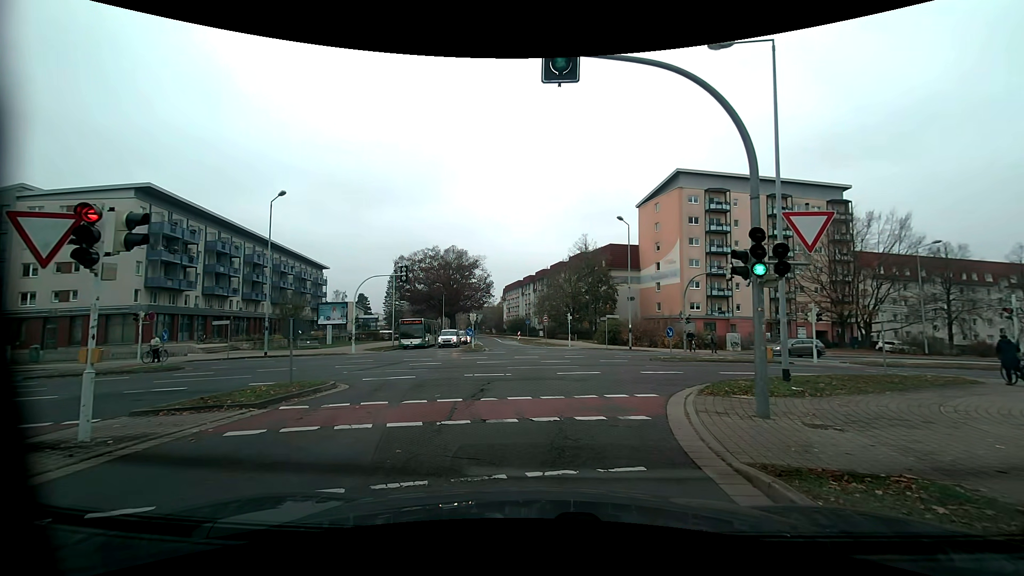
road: tertiary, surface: asphalt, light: Day
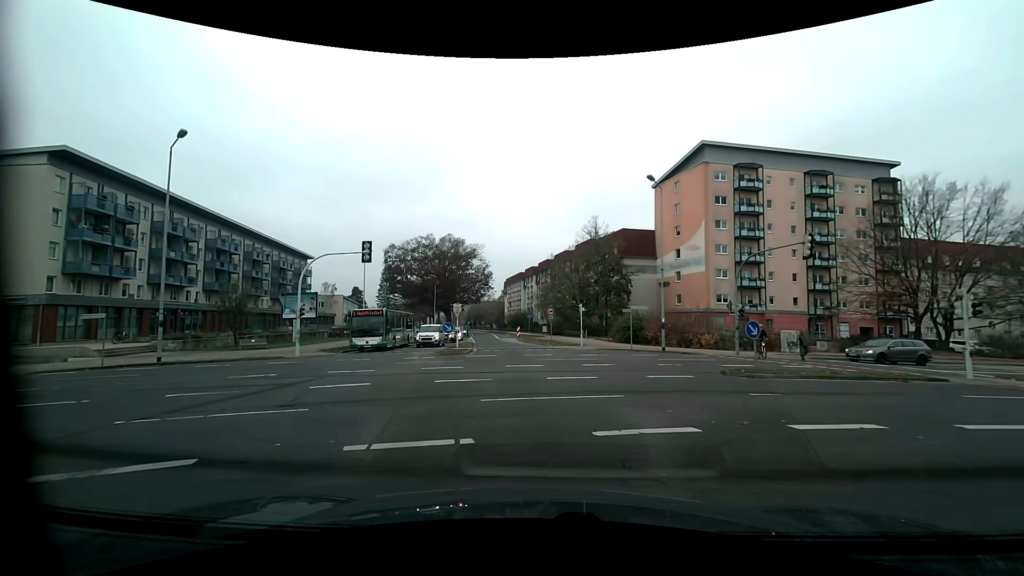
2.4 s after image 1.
(+0.1, +10.7) m; 0°
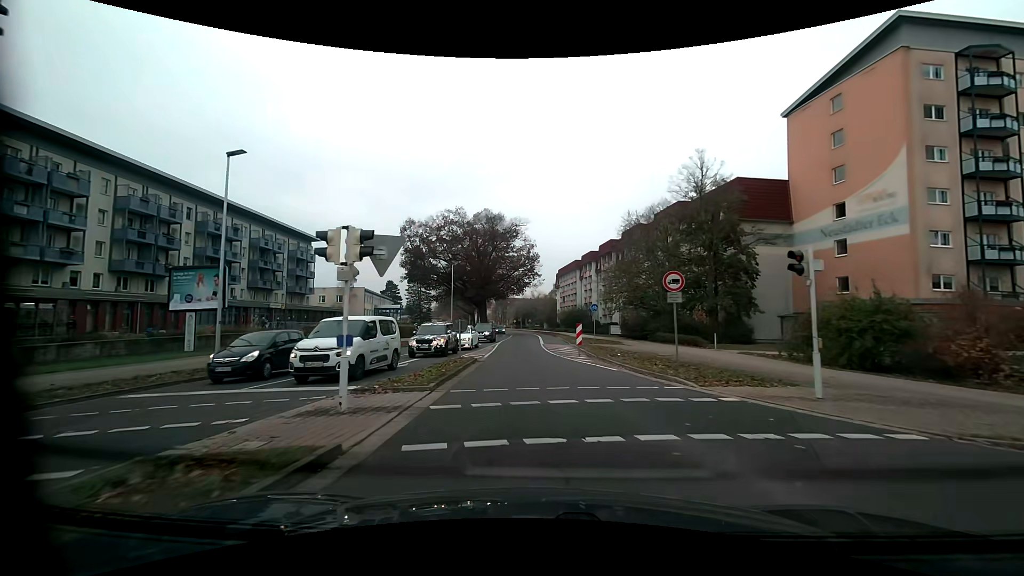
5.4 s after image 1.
(-1.1, +26.1) m; -6°
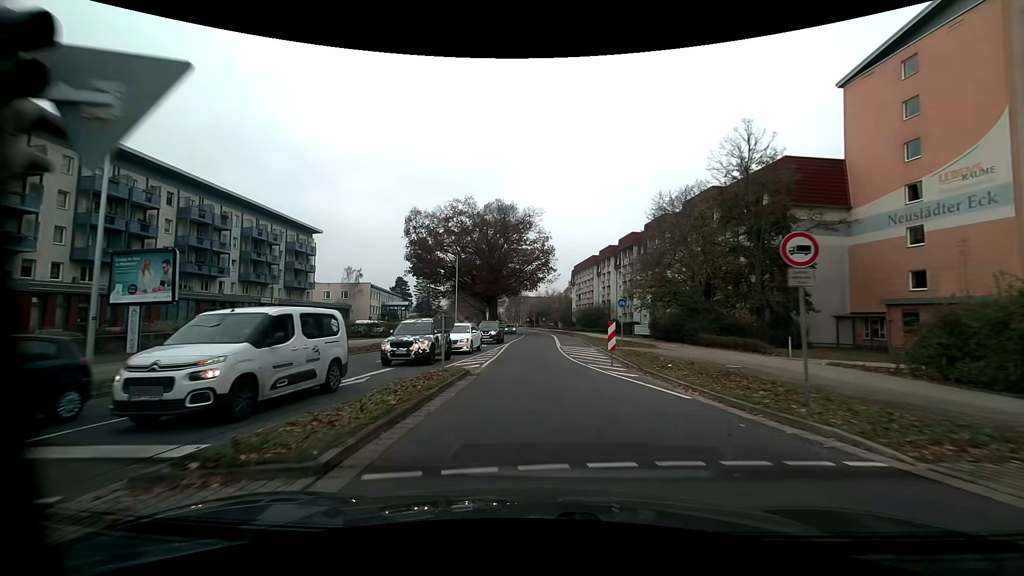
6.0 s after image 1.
(-0.1, +6.2) m; -1°
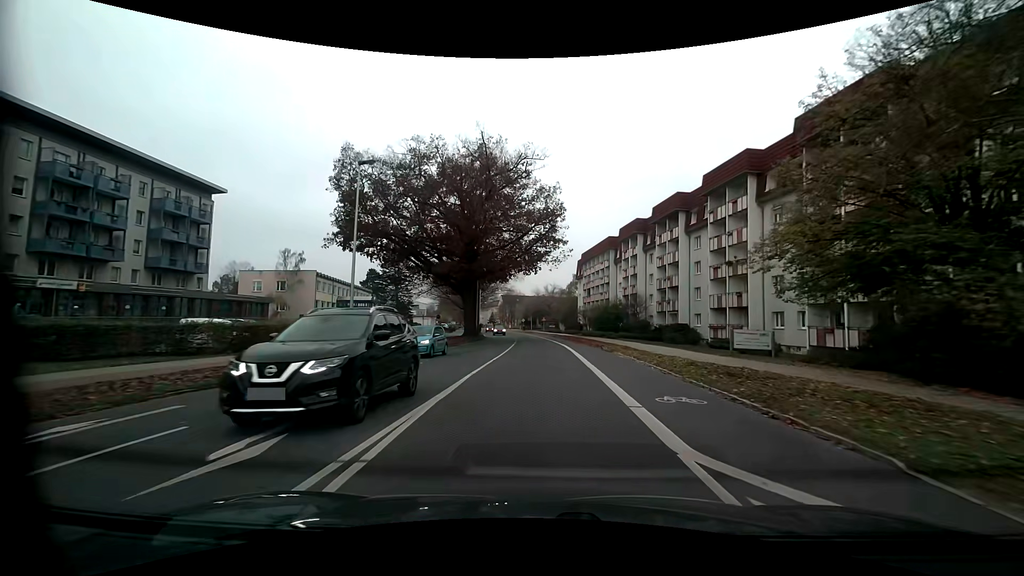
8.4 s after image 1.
(-0.4, +27.5) m; 0°
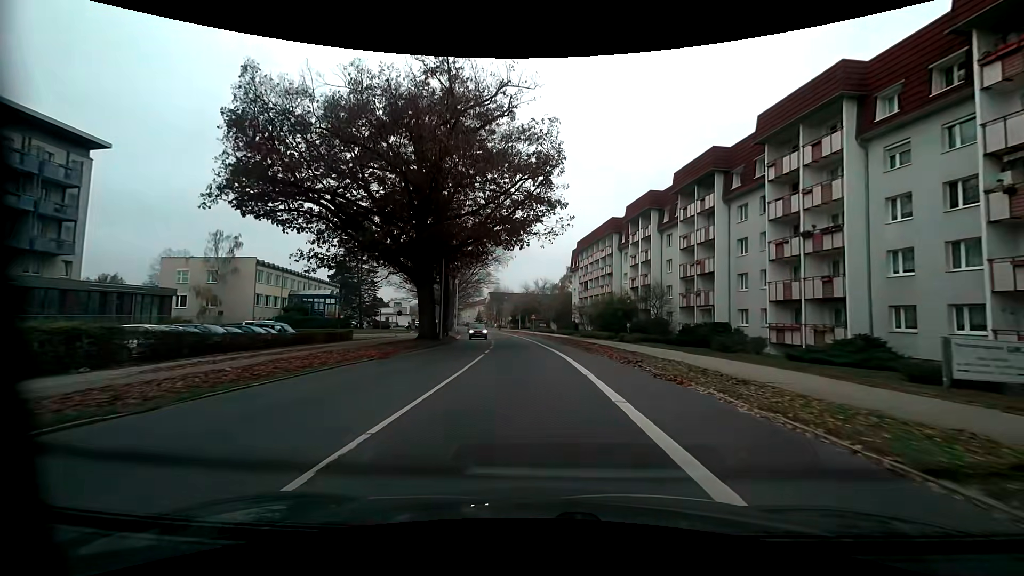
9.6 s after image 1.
(+0.2, +15.0) m; +2°
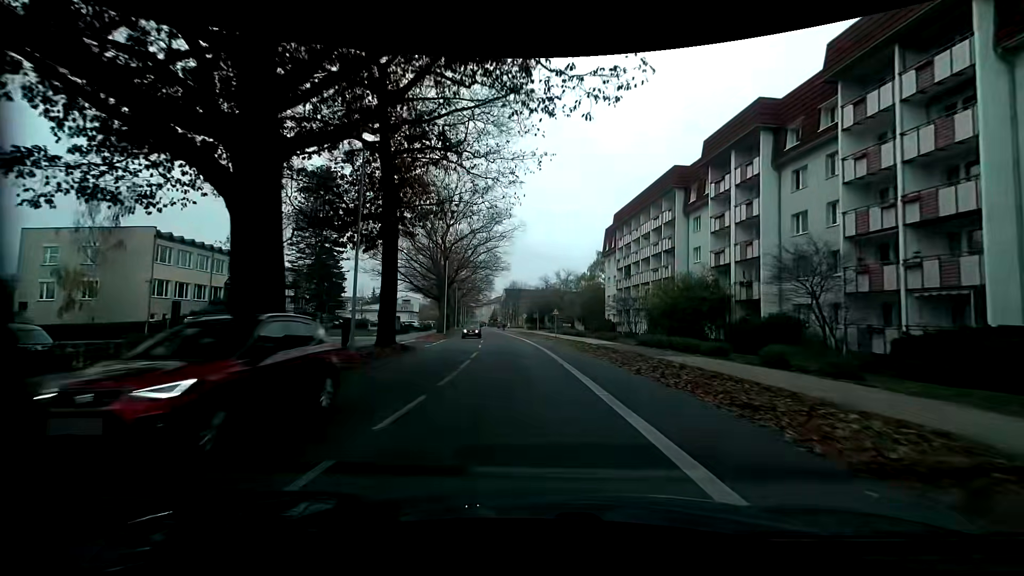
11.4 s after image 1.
(-0.6, +23.2) m; -3°
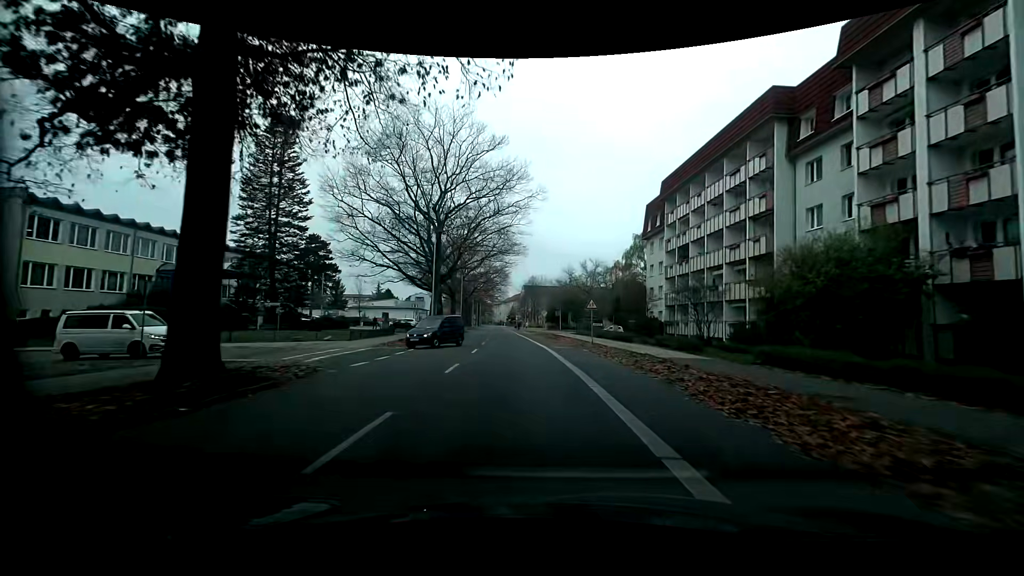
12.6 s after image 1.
(-0.3, +15.7) m; -2°
(0, +10) (-1, +20) (-2, +30) (-2, +40) (-3, +50) (-4, +60) (-5, +70) (-6, +80) (-7, +90) (-8, +100) m
